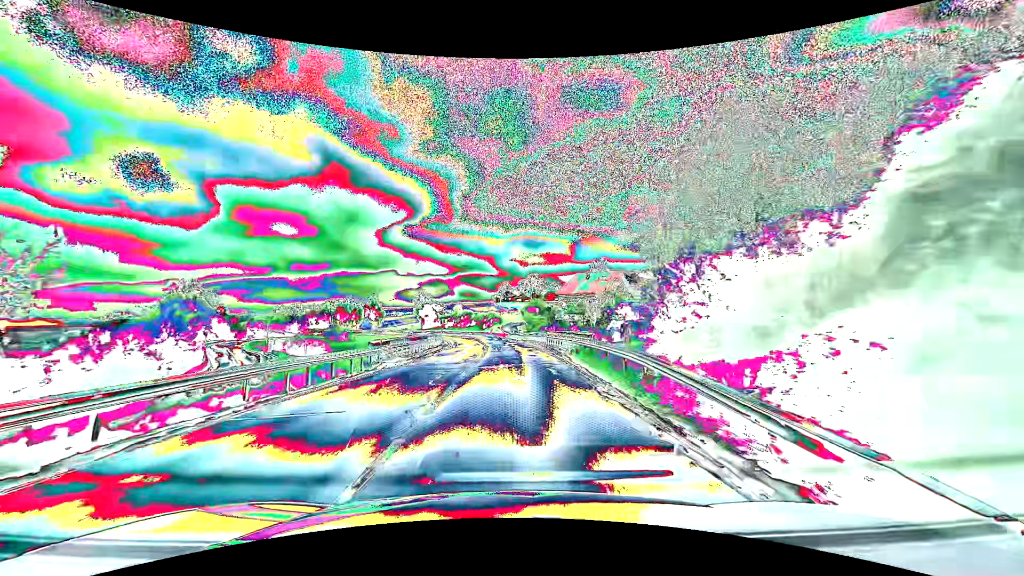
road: secondary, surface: asphalt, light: Day
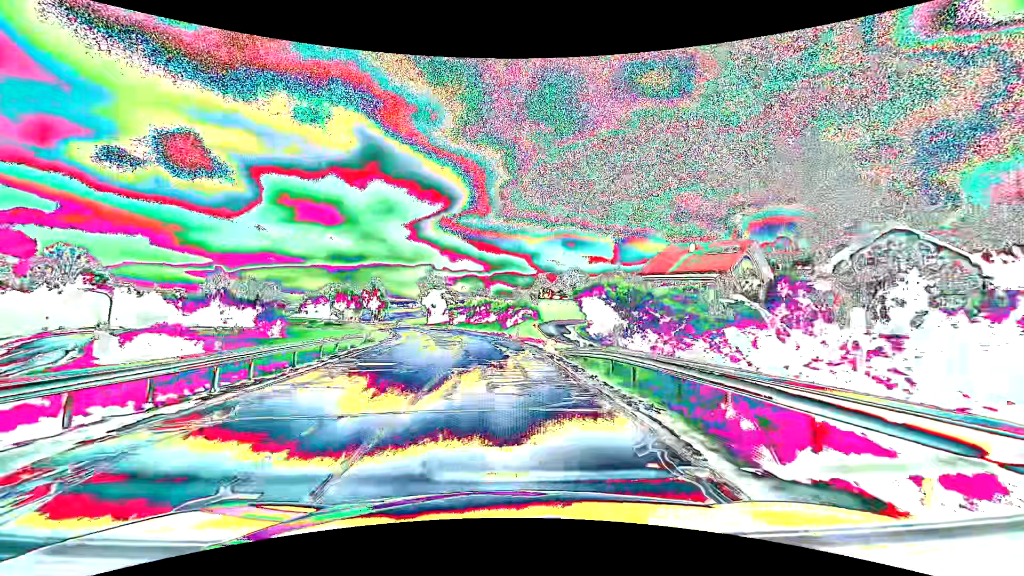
(-0.8, +54.6) m; -3°
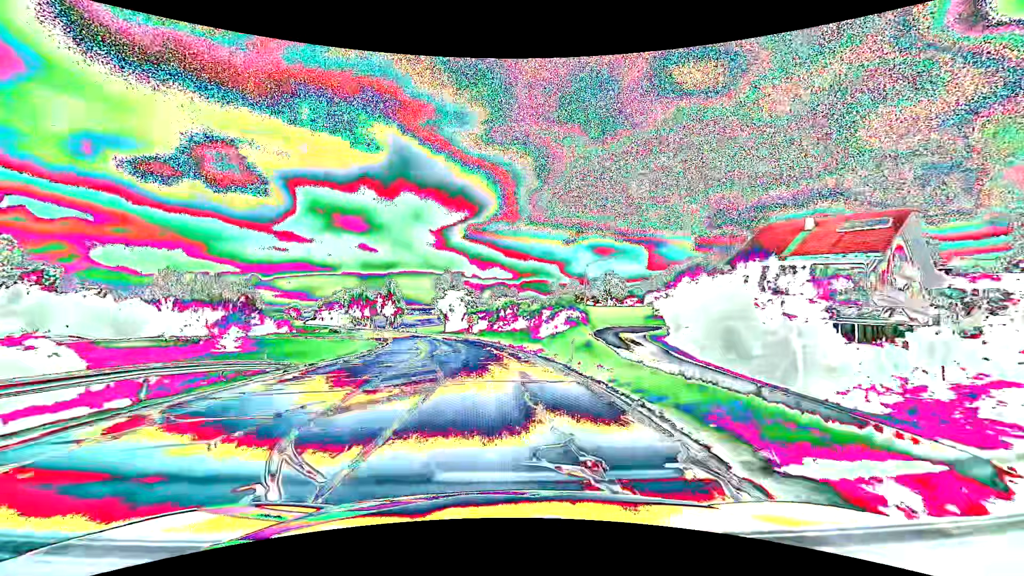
(-0.6, +22.0) m; -3°
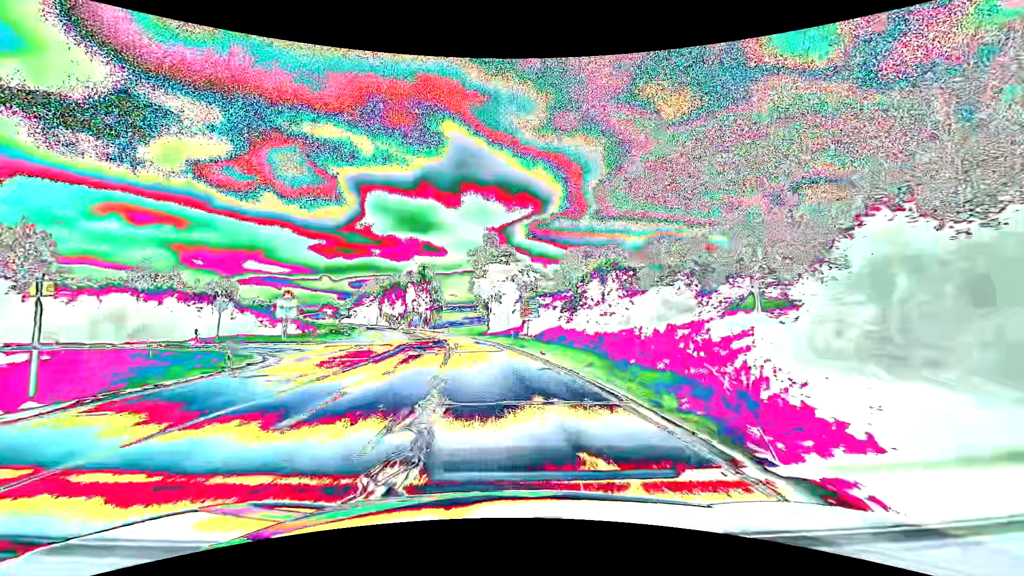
(-2.4, +44.0) m; -7°
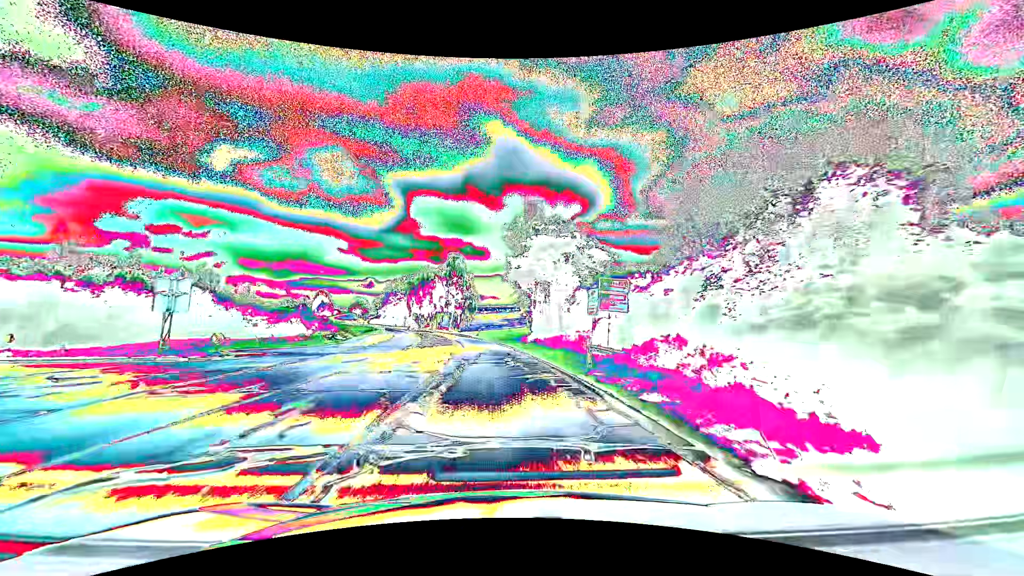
(-0.9, +22.1) m; -5°
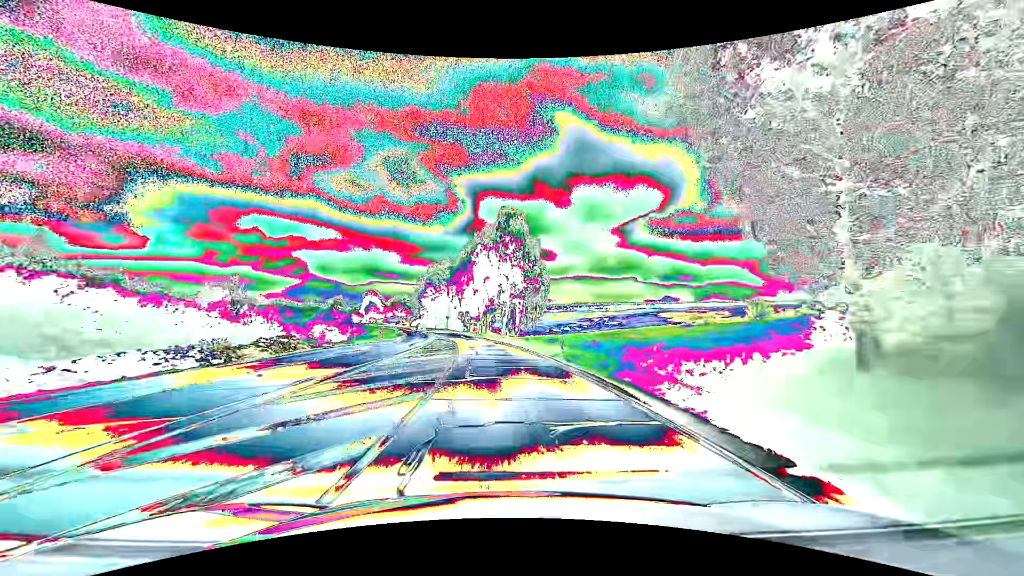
(-3.1, +44.2) m; -8°
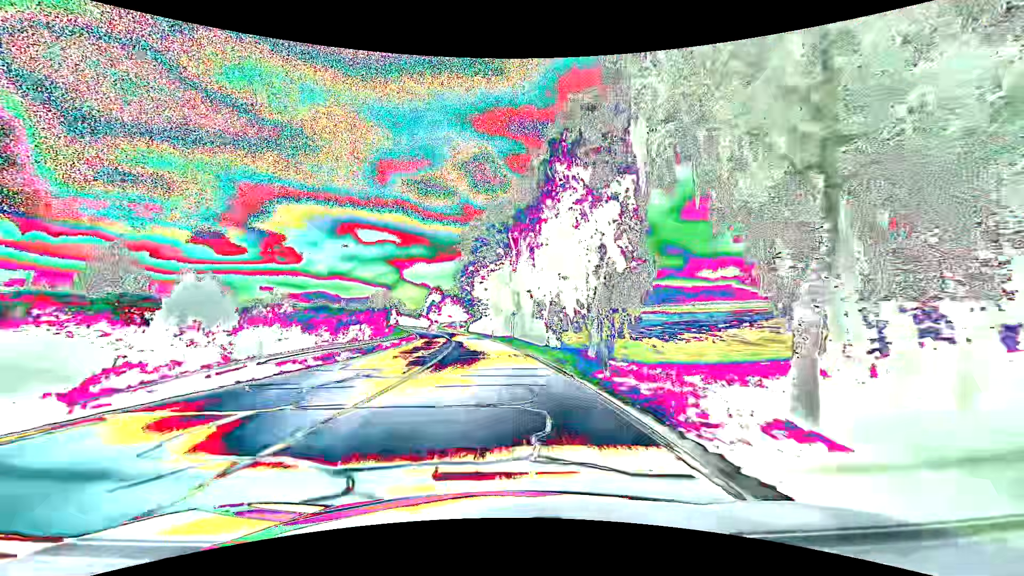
(-4.5, +55.2) m; -10°
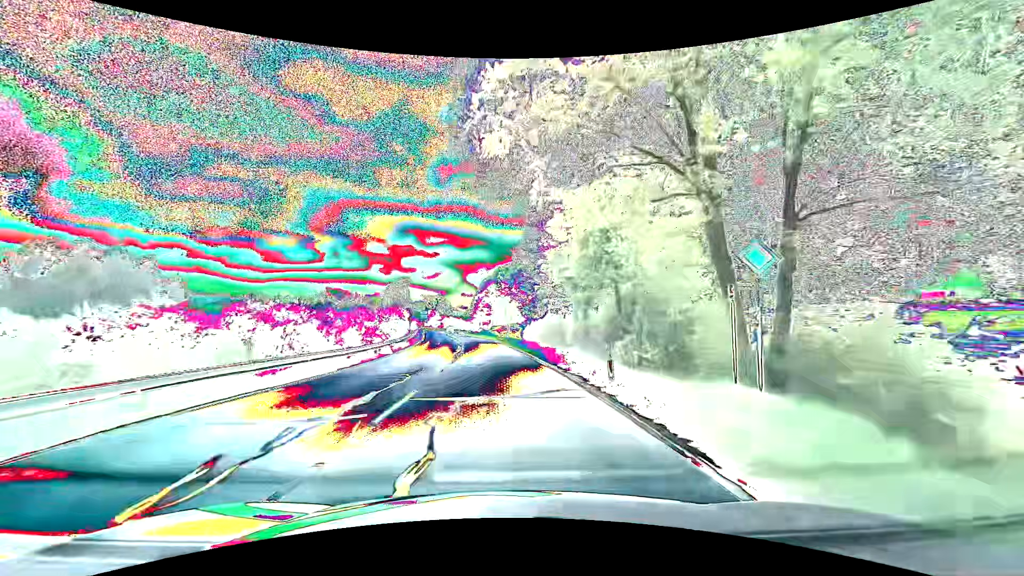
(-2.8, +44.2) m; -7°
(0, +10) (-1, +20) (-1, +30) (-2, +40) (-3, +50) (-4, +60) (-6, +70) (-7, +80) (-9, +89) (-11, +99) m
